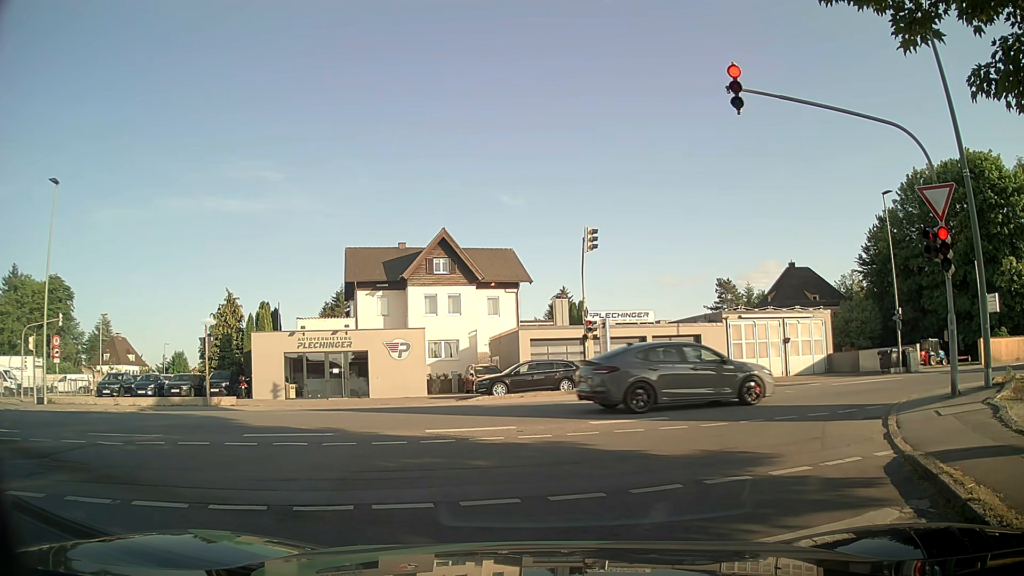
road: residential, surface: asphalt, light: Day
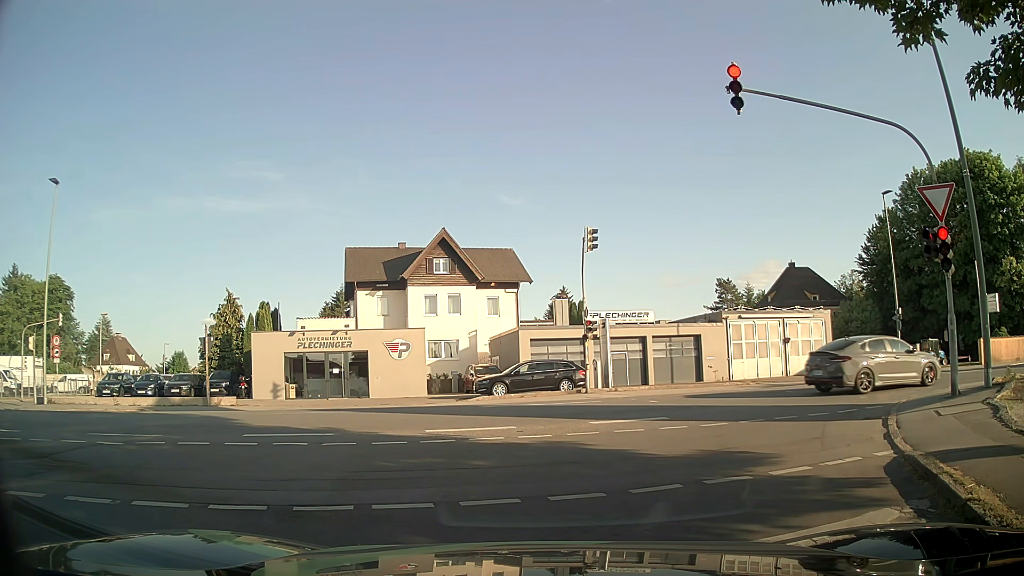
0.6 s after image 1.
(0.0, 0.0) m; 0°
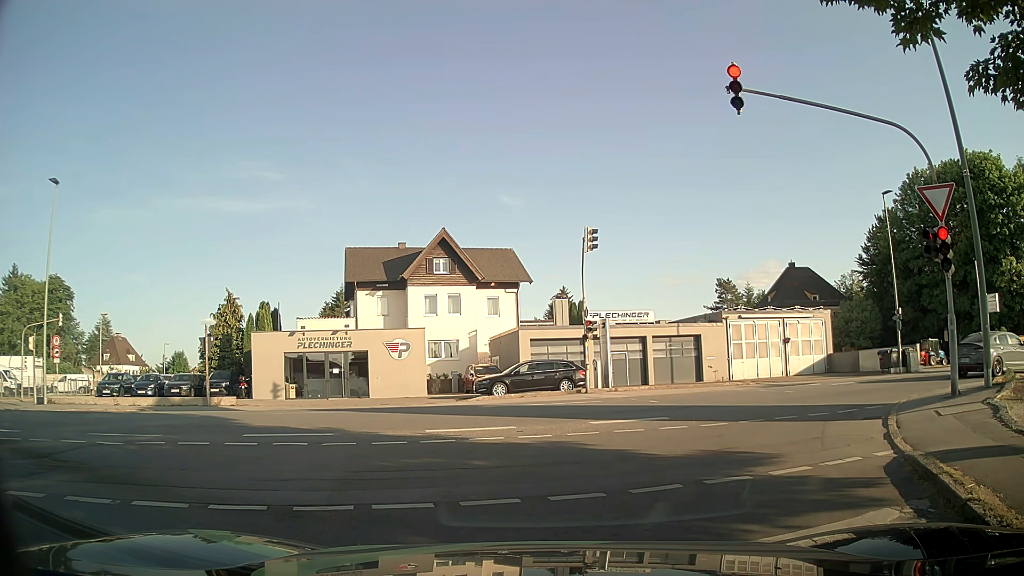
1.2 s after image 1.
(0.0, 0.0) m; 0°
